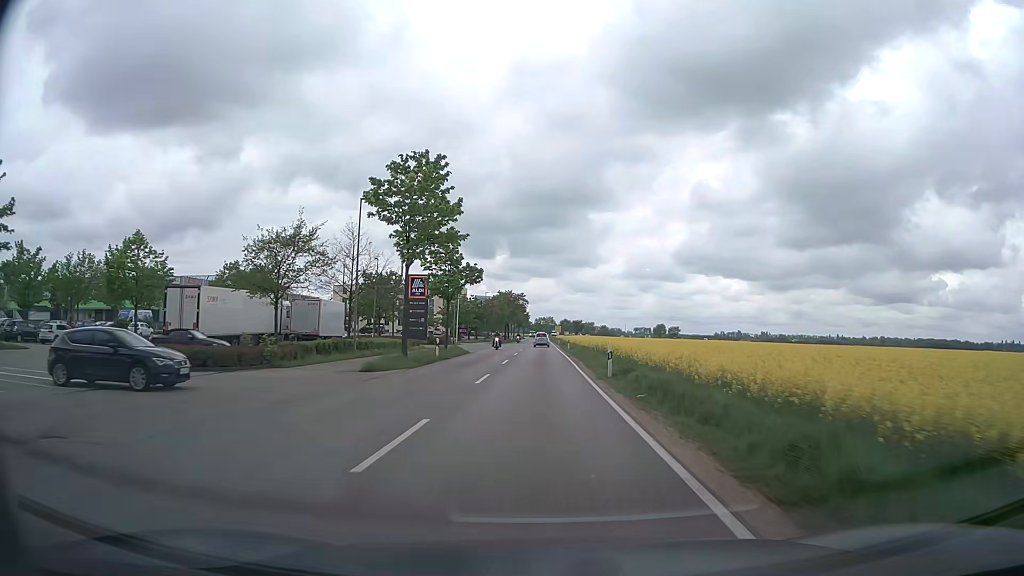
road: secondary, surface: asphalt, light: Day
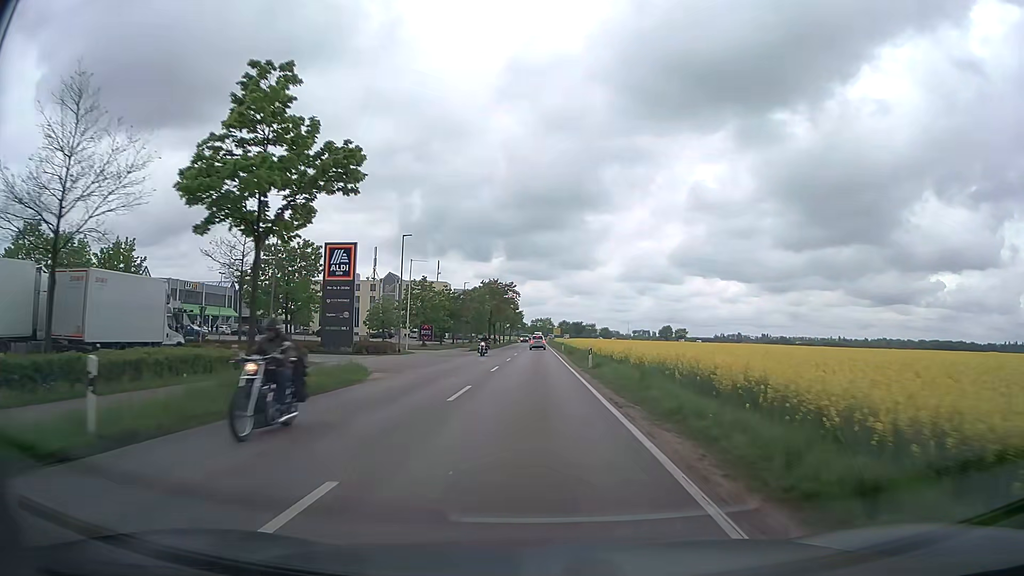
(0.0, +28.5) m; 0°
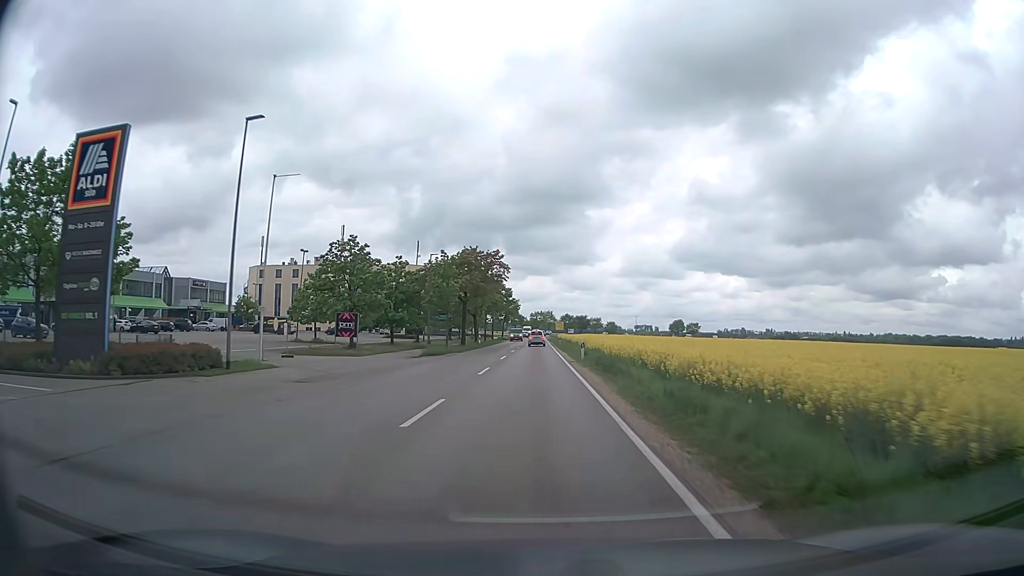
(0.0, +28.5) m; 0°
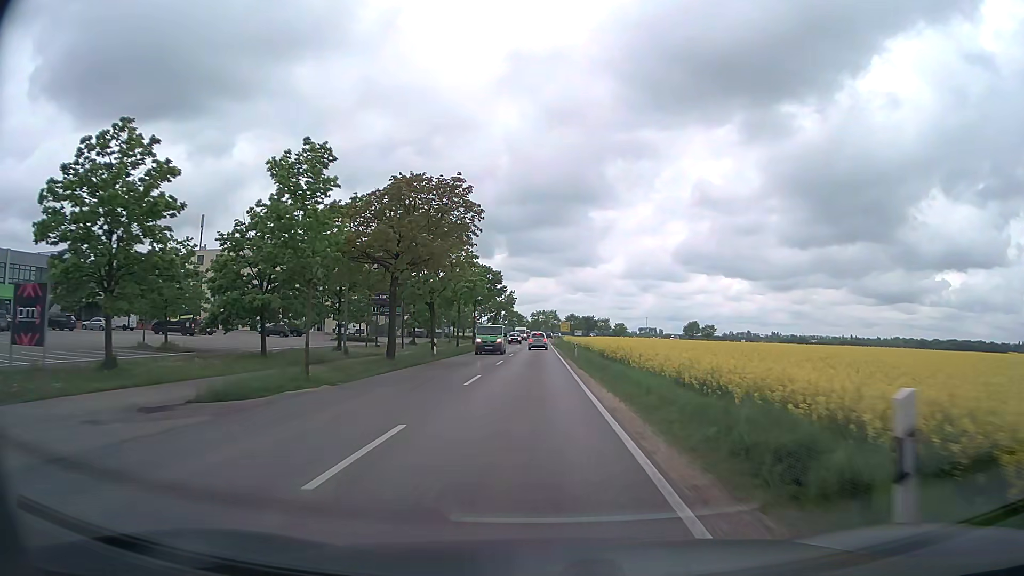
(-0.1, +27.9) m; 0°
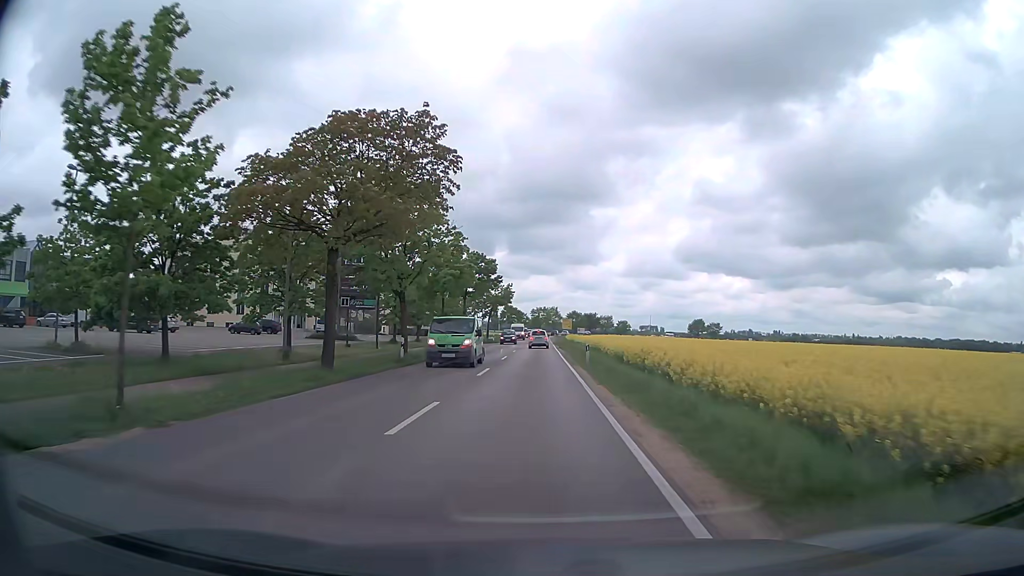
(0.0, +8.9) m; 0°
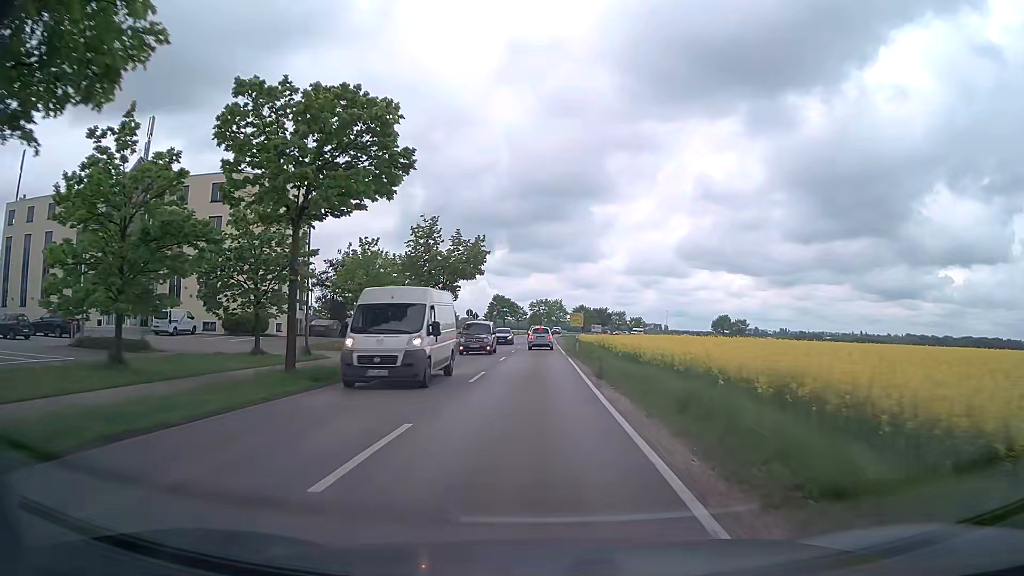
(0.0, +39.0) m; 0°
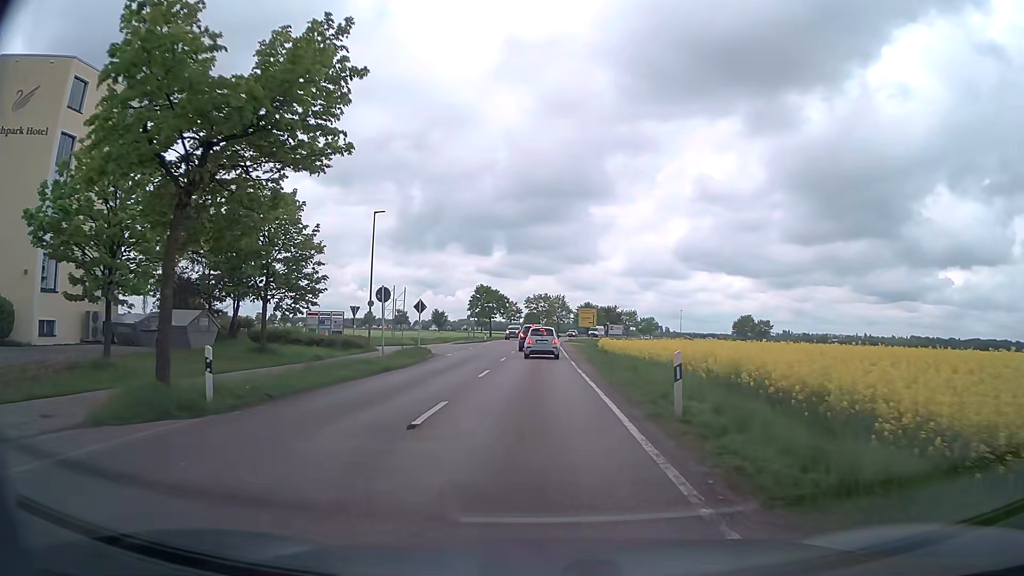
(-0.1, +29.8) m; 0°
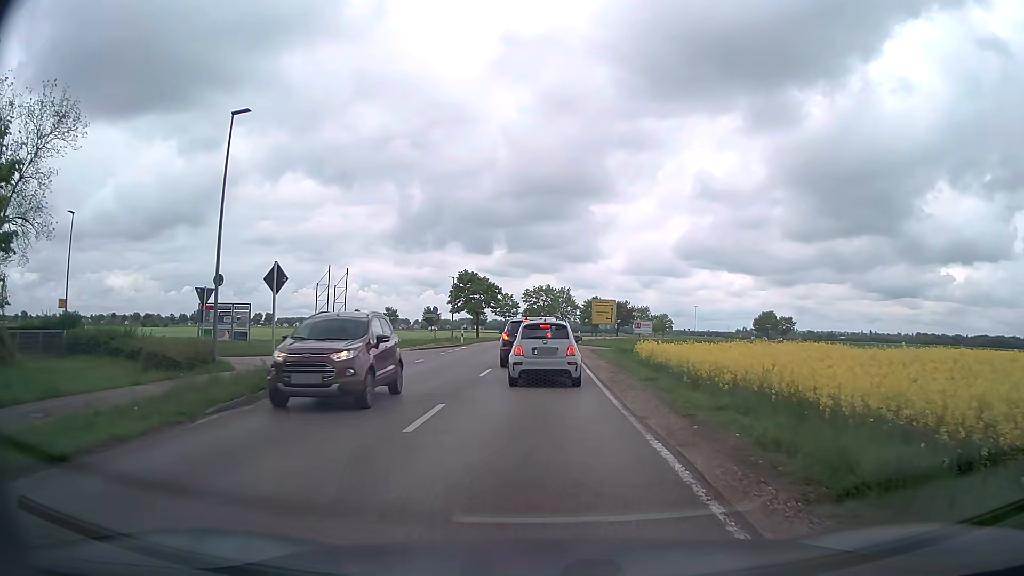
(0.0, +20.4) m; 0°
(0, +10) (0, +20) (0, +30) (0, +40) (0, +50) (+1, +60) (+1, +70) (+3, +80) (+4, +90) (+6, +100) m
